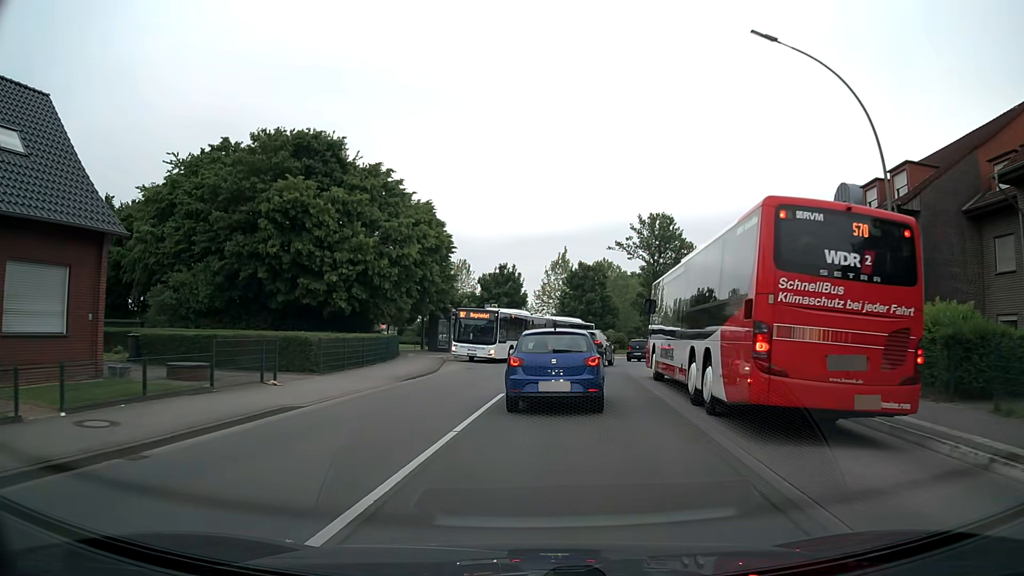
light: Day
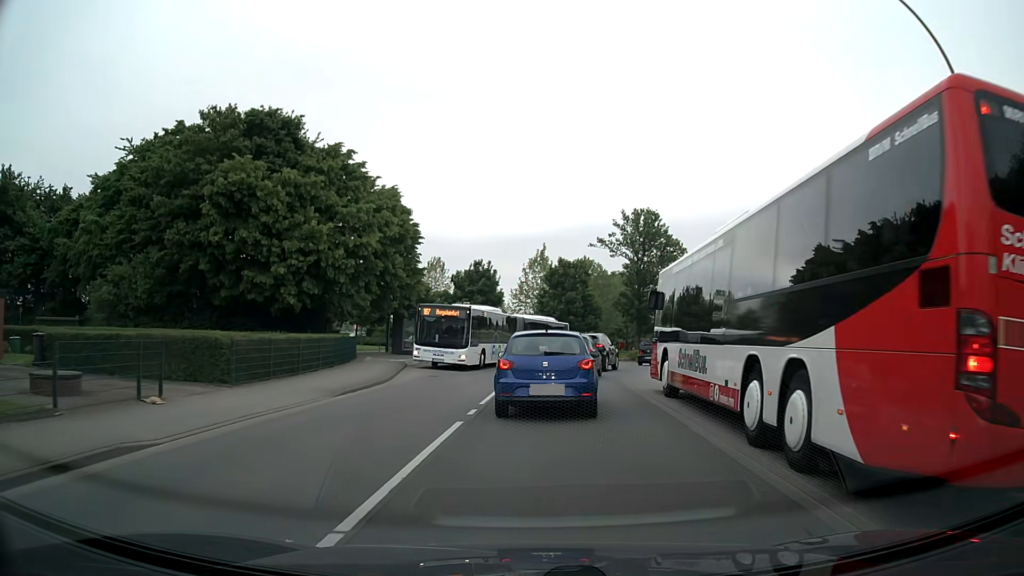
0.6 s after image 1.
(+0.1, +4.8) m; +2°
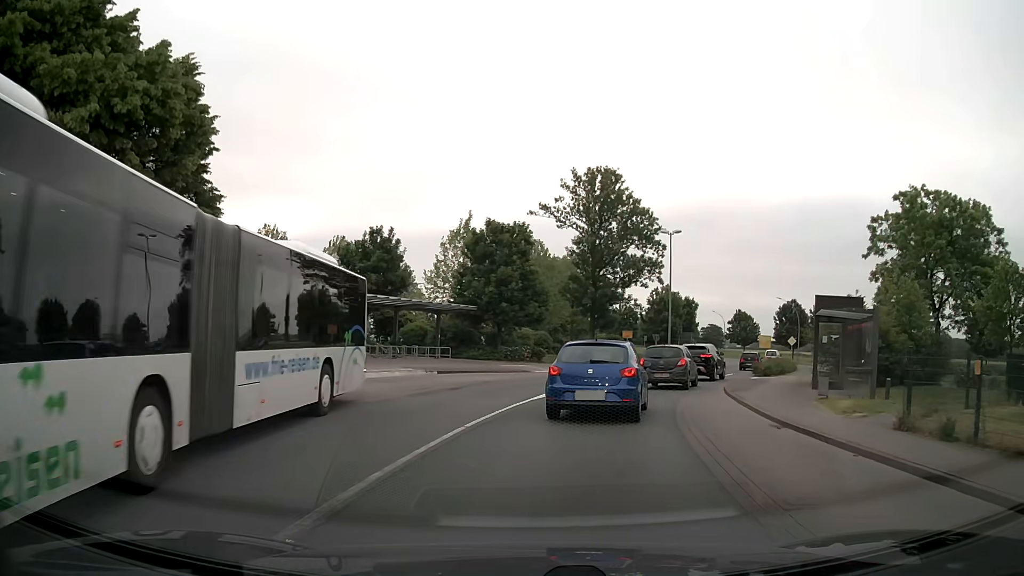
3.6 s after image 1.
(+1.1, +20.8) m; +6°
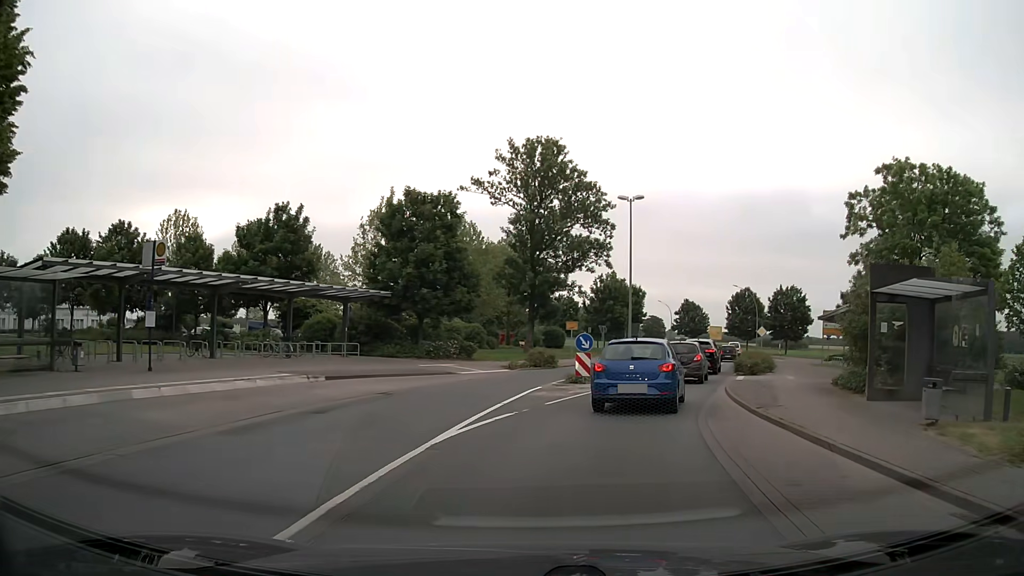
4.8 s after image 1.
(+0.4, +7.9) m; +5°
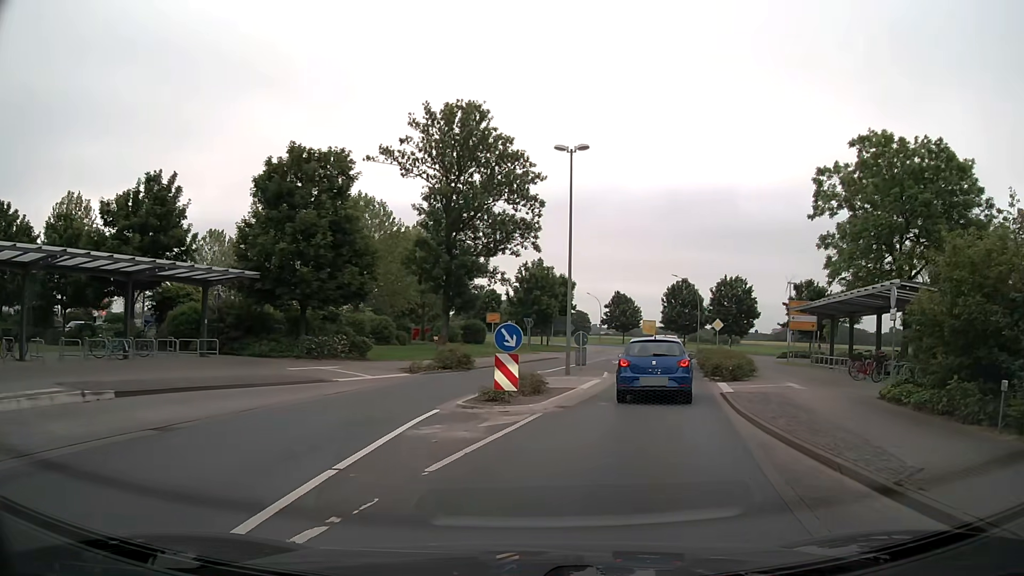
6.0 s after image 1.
(+0.5, +8.1) m; +7°
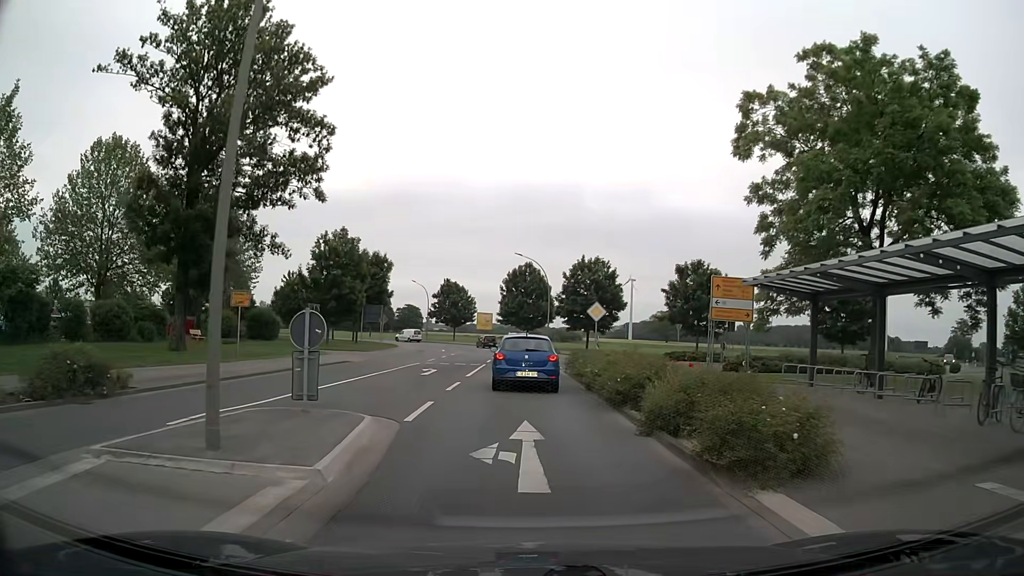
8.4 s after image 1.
(+2.6, +17.3) m; +14°
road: secondary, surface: asphalt
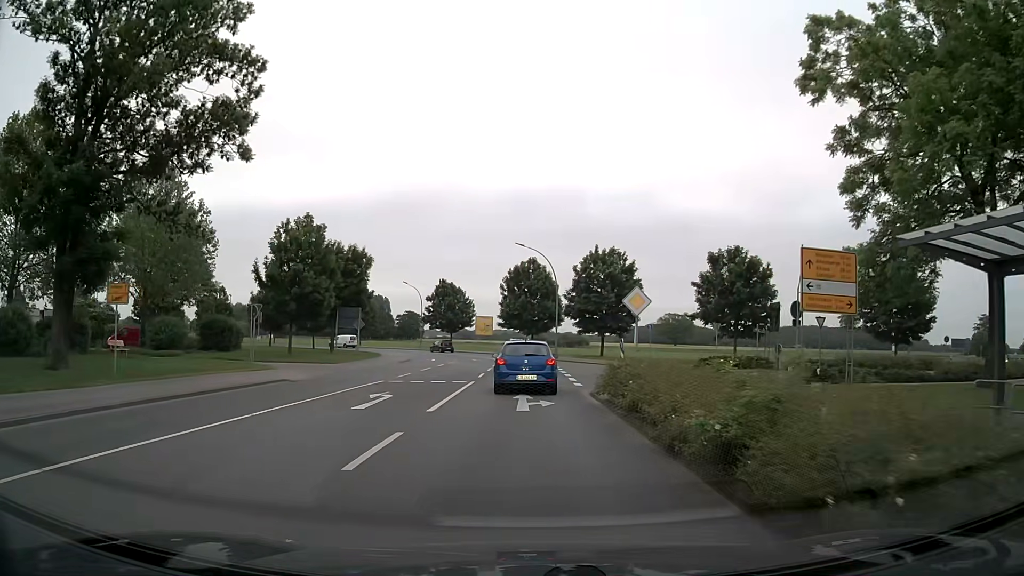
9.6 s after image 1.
(0.0, +10.0) m; 0°
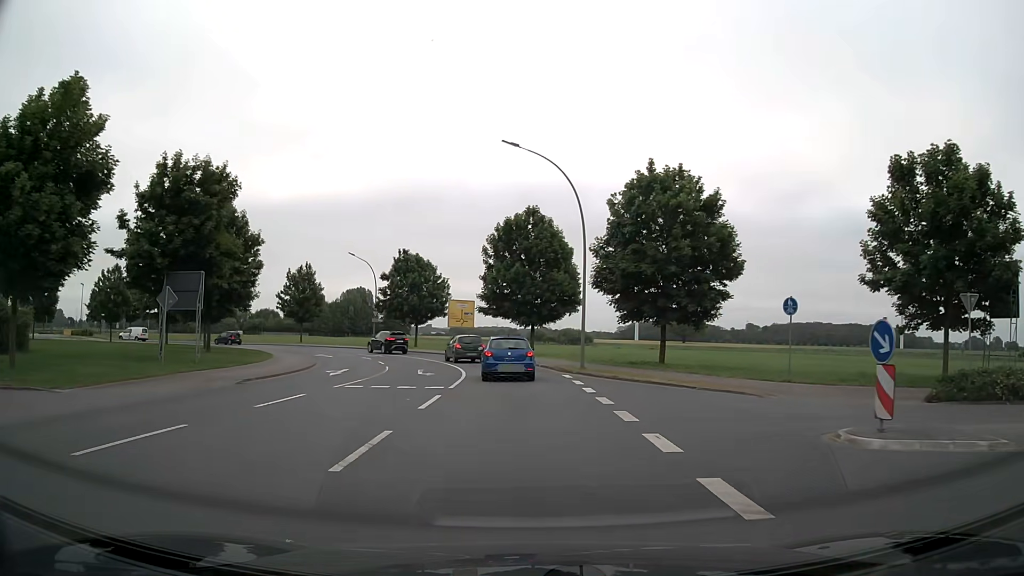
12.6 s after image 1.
(-0.1, +27.1) m; +1°
(0, +10) (0, +20) (-1, +30) (-4, +40) (-8, +49) (-14, +57) (-21, +64) (-29, +69) (-39, +73) (-48, +75) m
